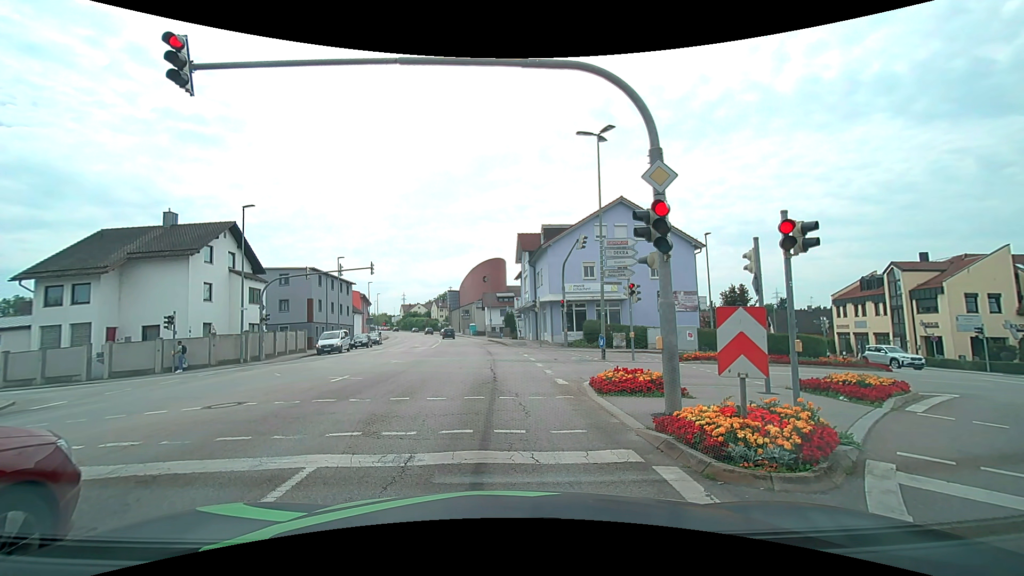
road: tertiary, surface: asphalt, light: Day
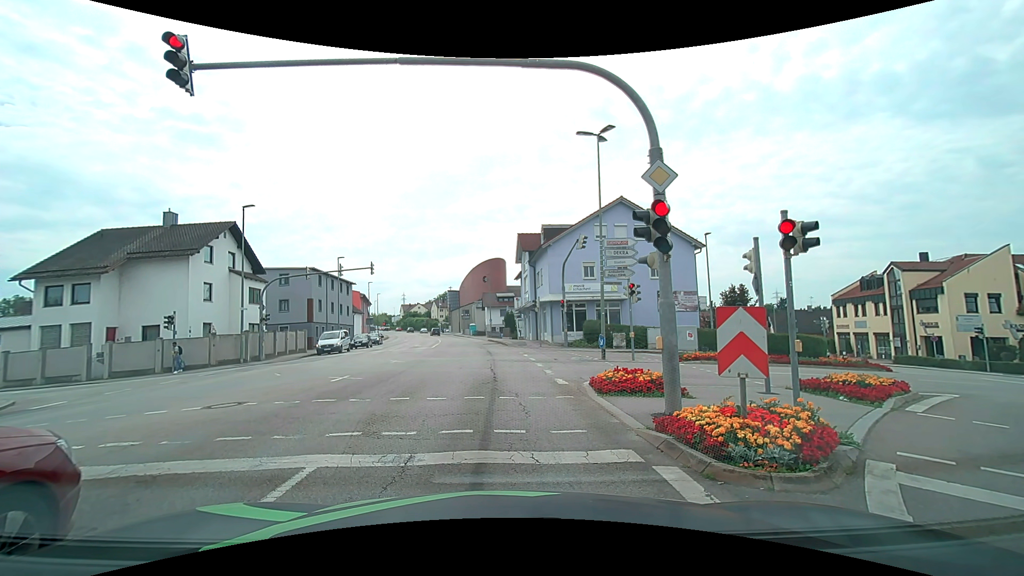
(0.0, 0.0) m; 0°
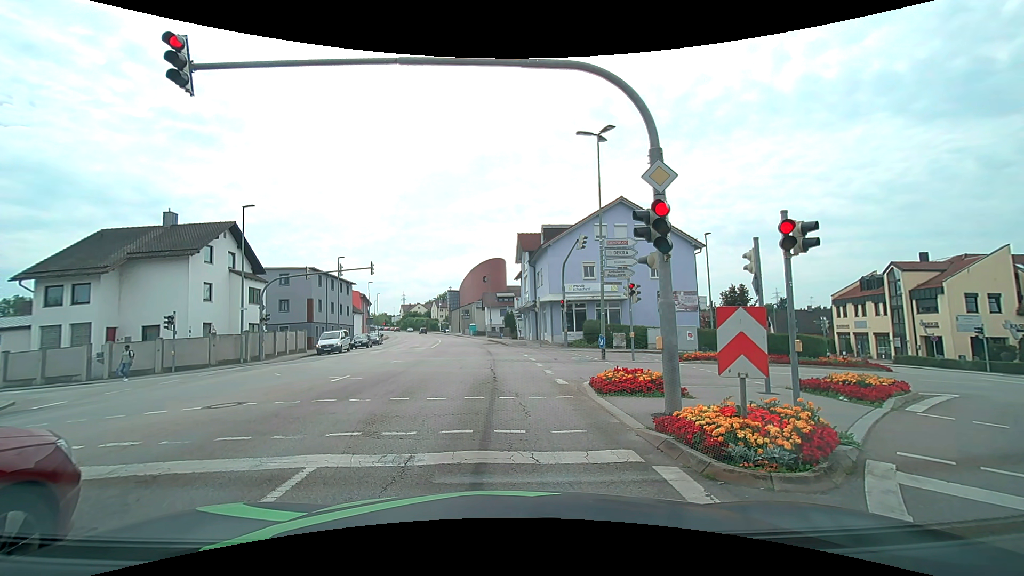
(0.0, 0.0) m; 0°
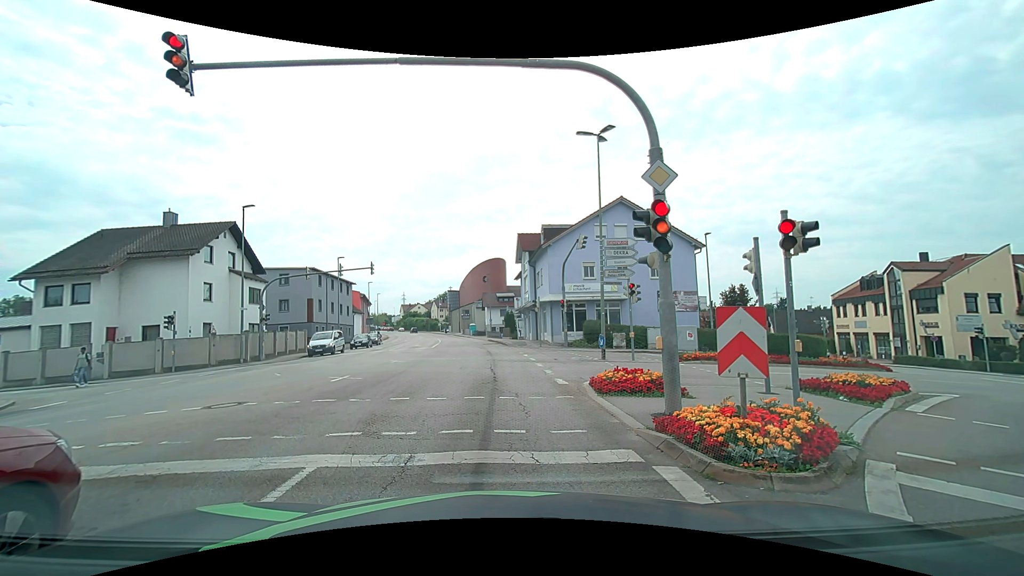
(0.0, 0.0) m; 0°
(0, +10) (-1, +20) (-1, +30) (-2, +40) (-3, +50) (-4, +60) (-6, +70) (-8, +79) (-10, +89) (-12, +99) m
